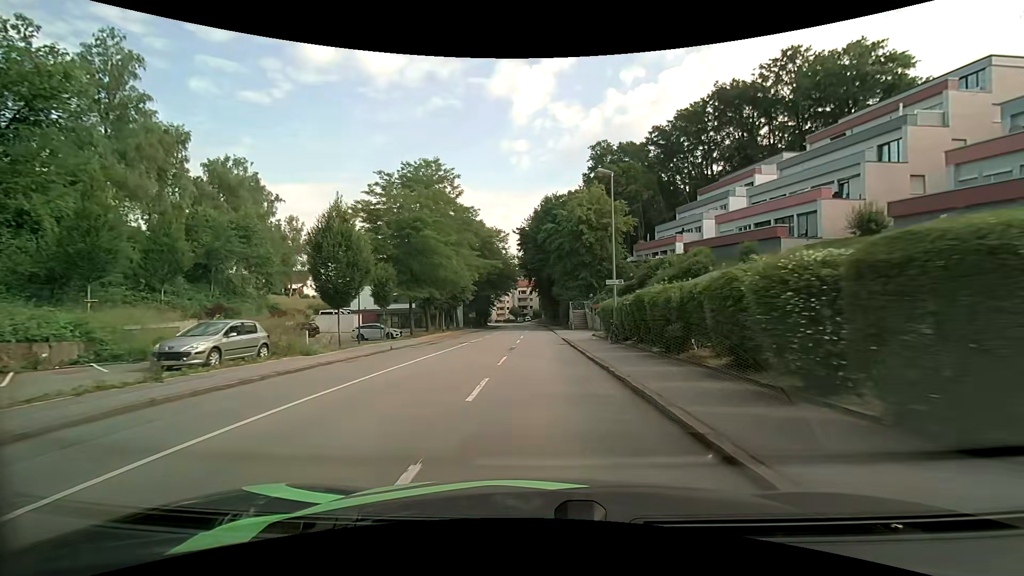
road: tertiary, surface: asphalt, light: Day
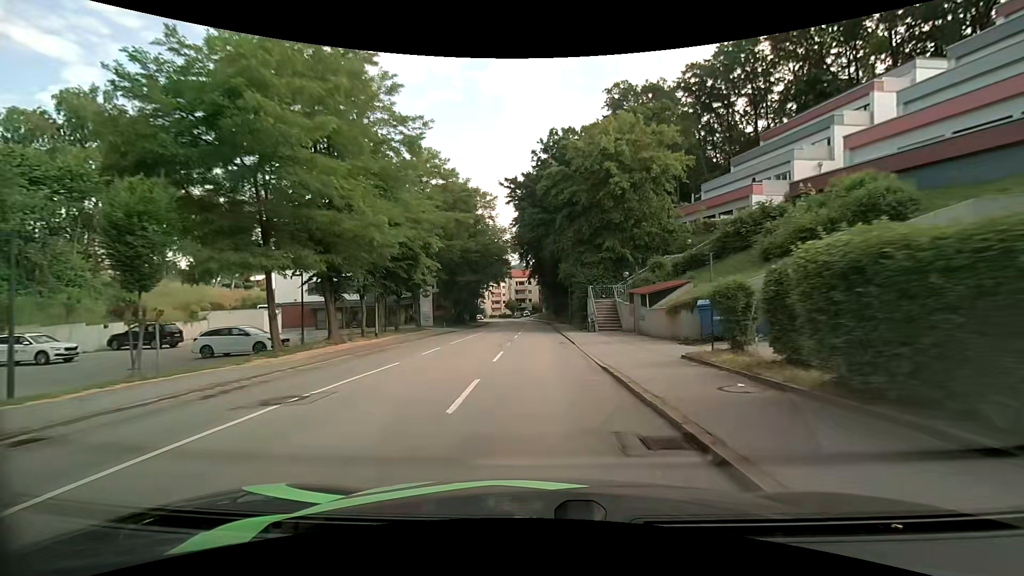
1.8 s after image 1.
(0.0, +21.1) m; 0°
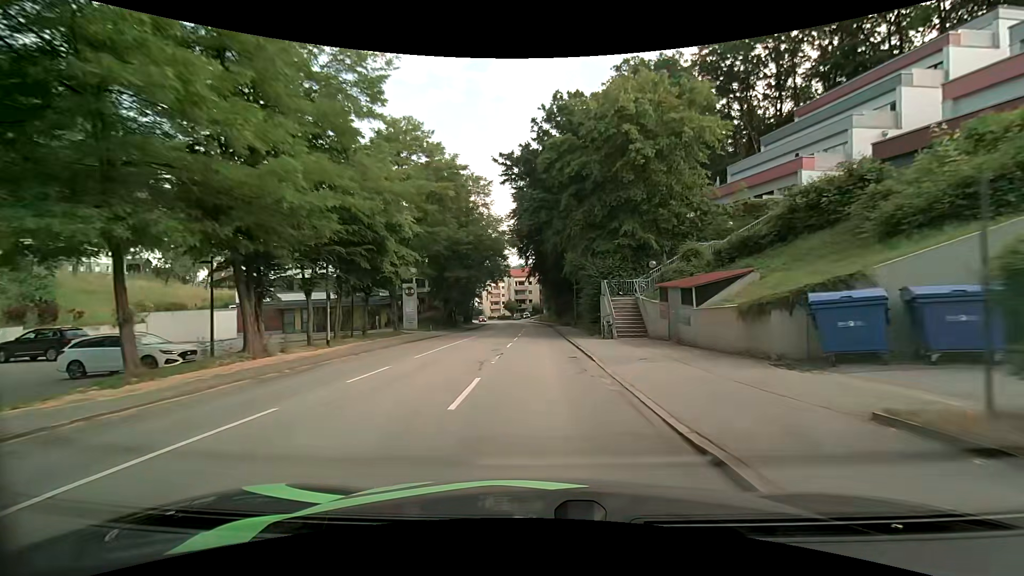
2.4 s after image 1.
(0.0, +7.0) m; 0°
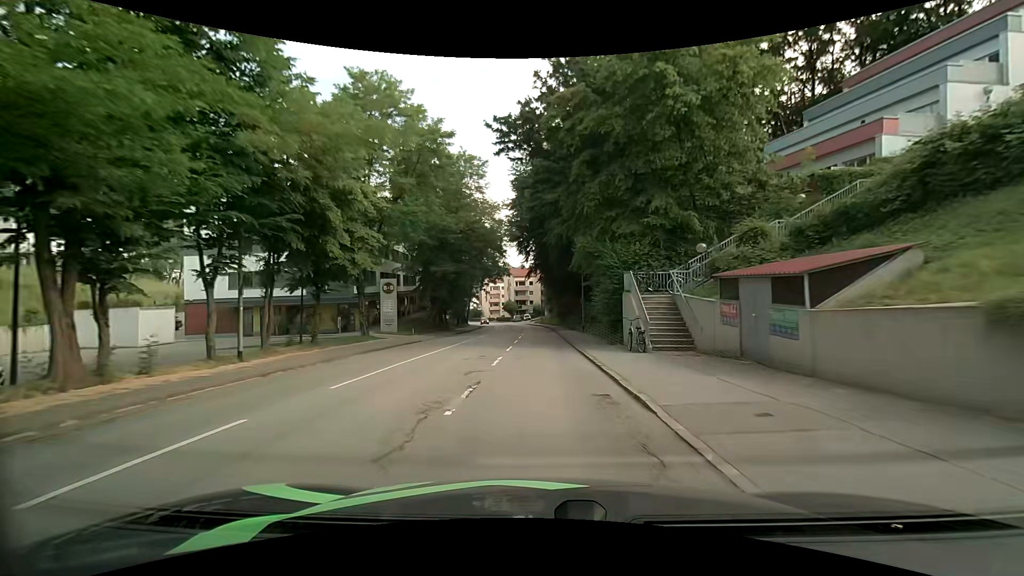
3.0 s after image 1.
(0.0, +7.0) m; 0°
